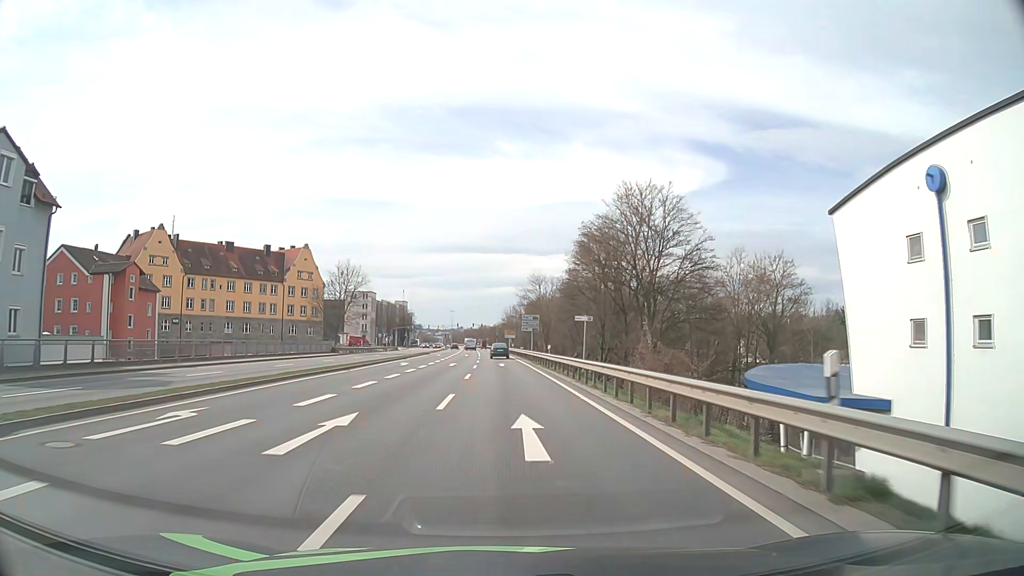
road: primary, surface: asphalt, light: Day
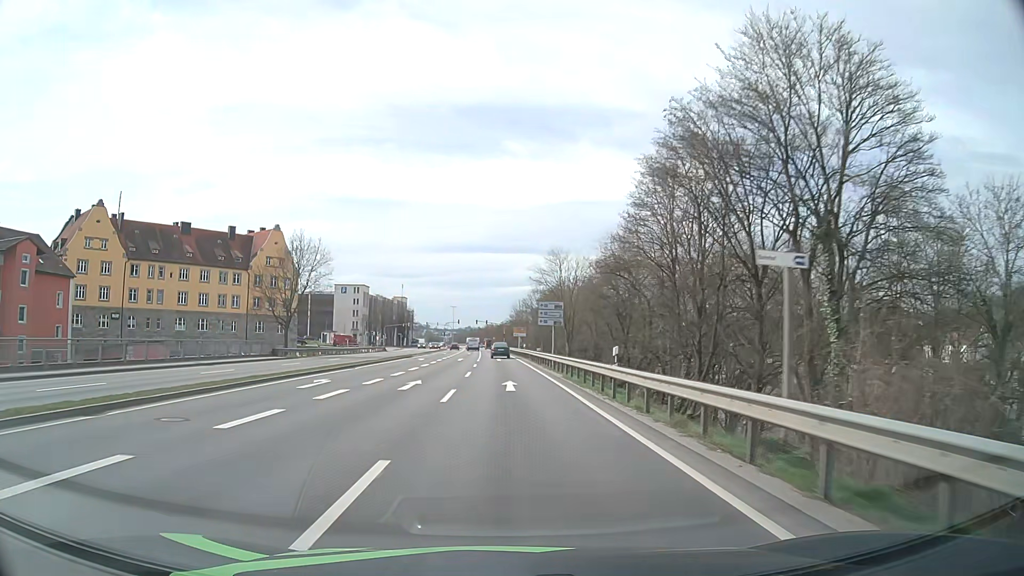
(-0.1, +22.2) m; -1°
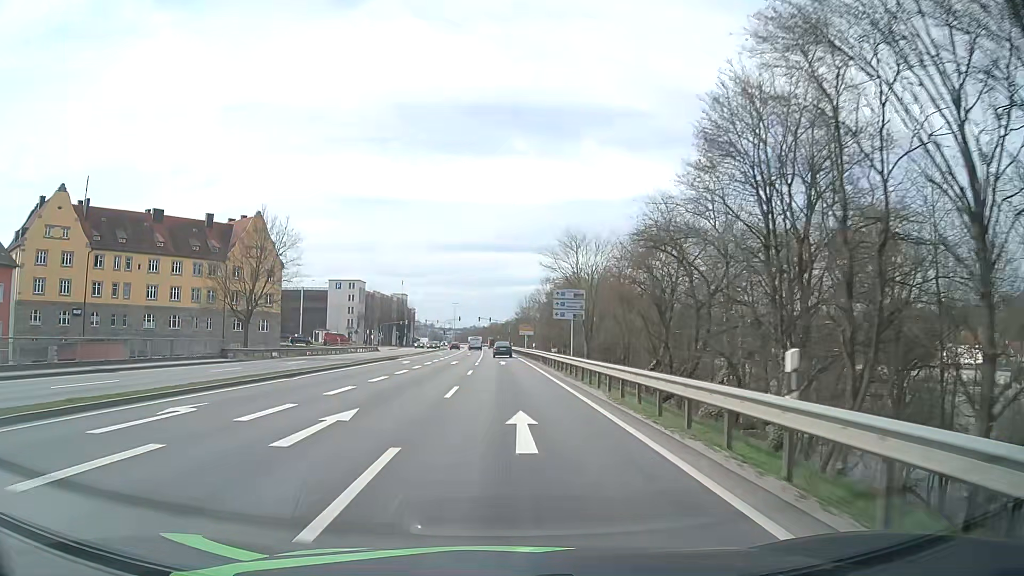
(-0.1, +11.2) m; -1°
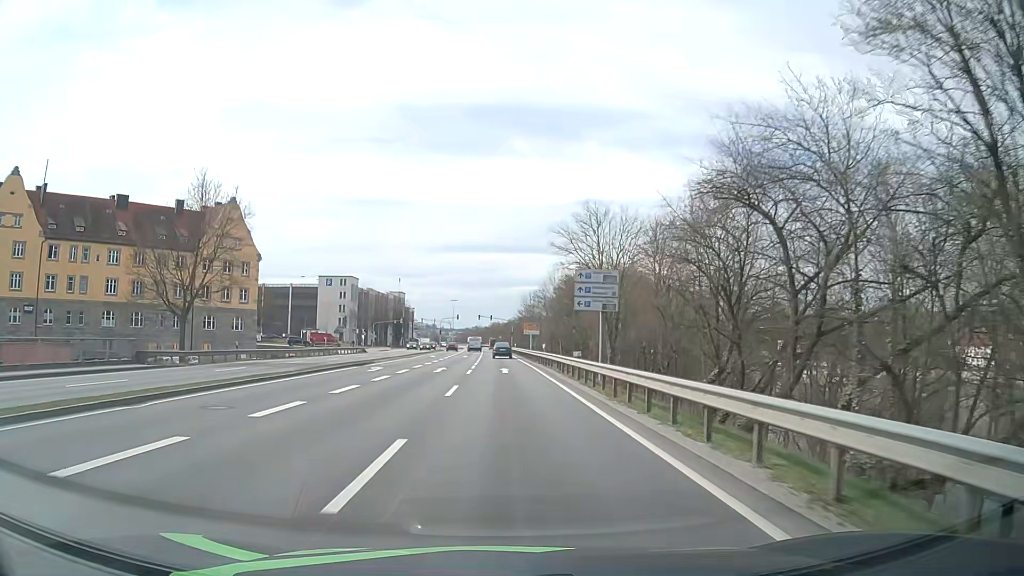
(0.0, +11.3) m; 0°
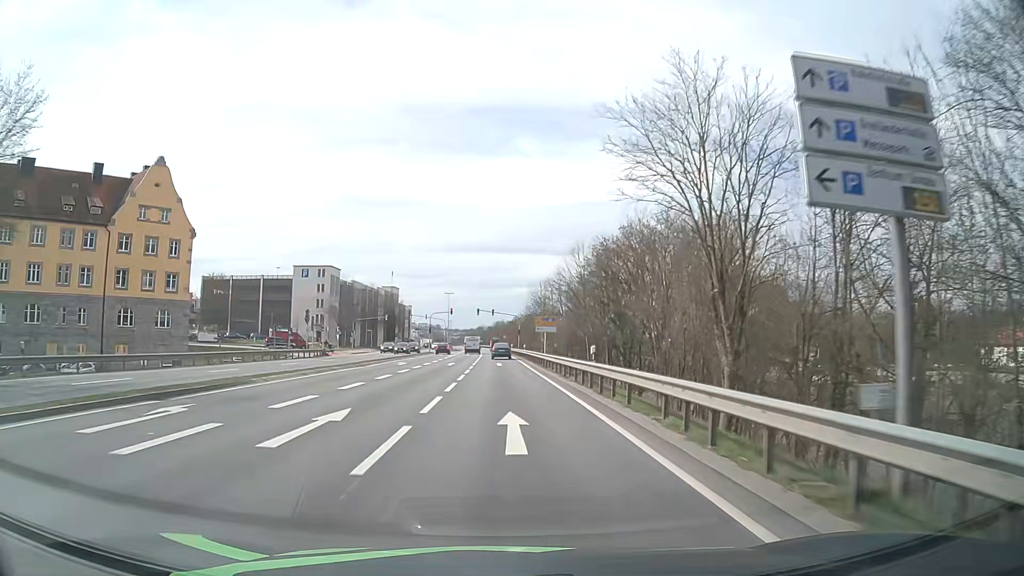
(-0.1, +22.7) m; -1°
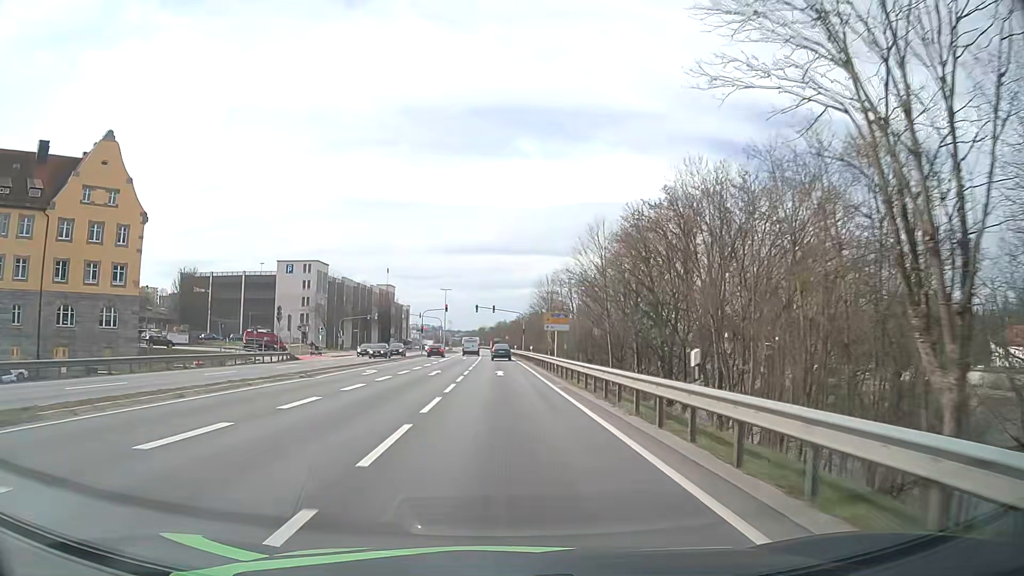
(0.0, +11.4) m; 0°
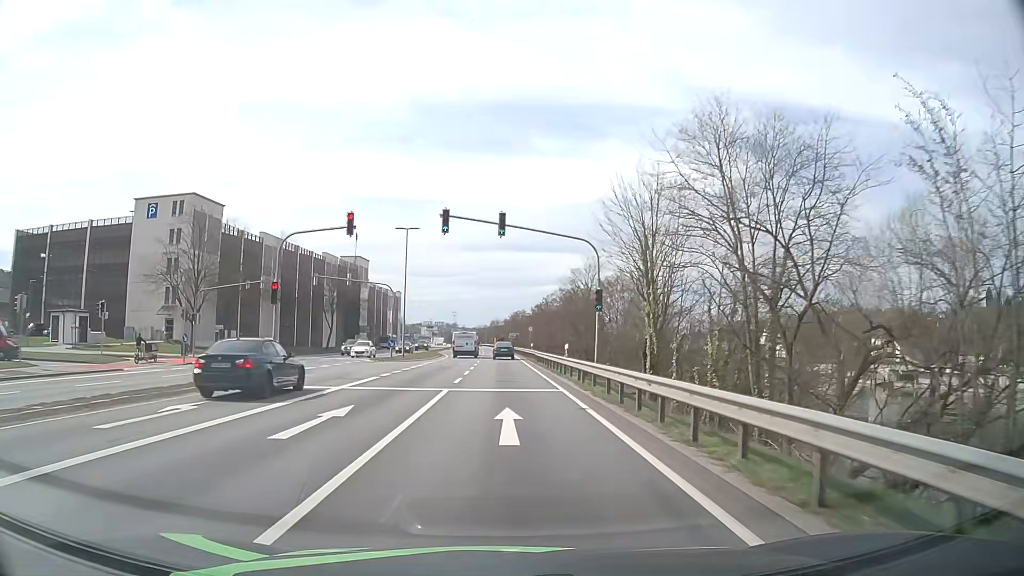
(-0.6, +56.5) m; -1°
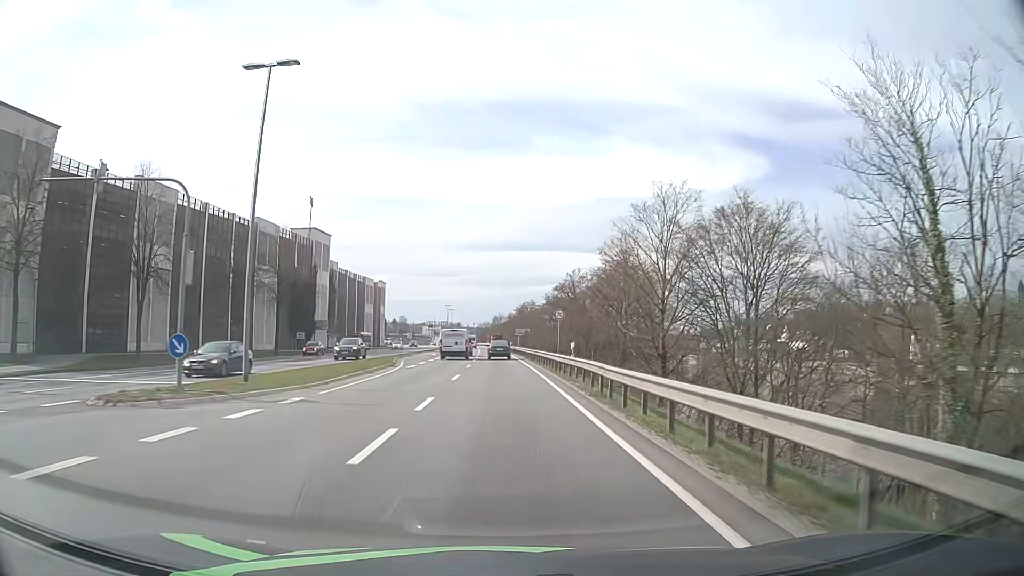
(-0.1, +33.1) m; 0°
(0, +10) (0, +20) (0, +30) (0, +40) (-1, +50) (-1, +60) (-1, +70) (-1, +80) (-2, +90) (-2, +100) m
